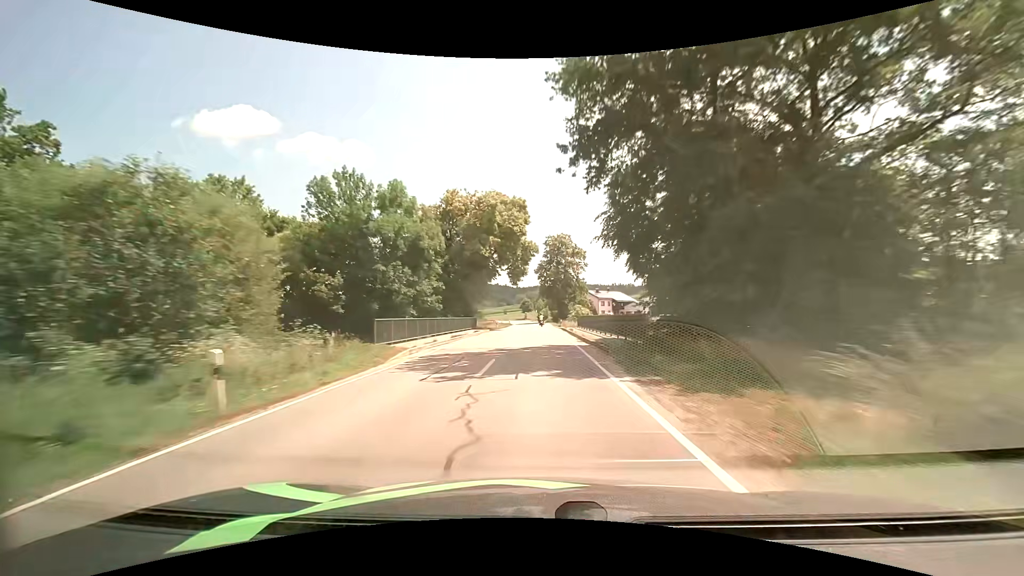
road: secondary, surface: asphalt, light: Day
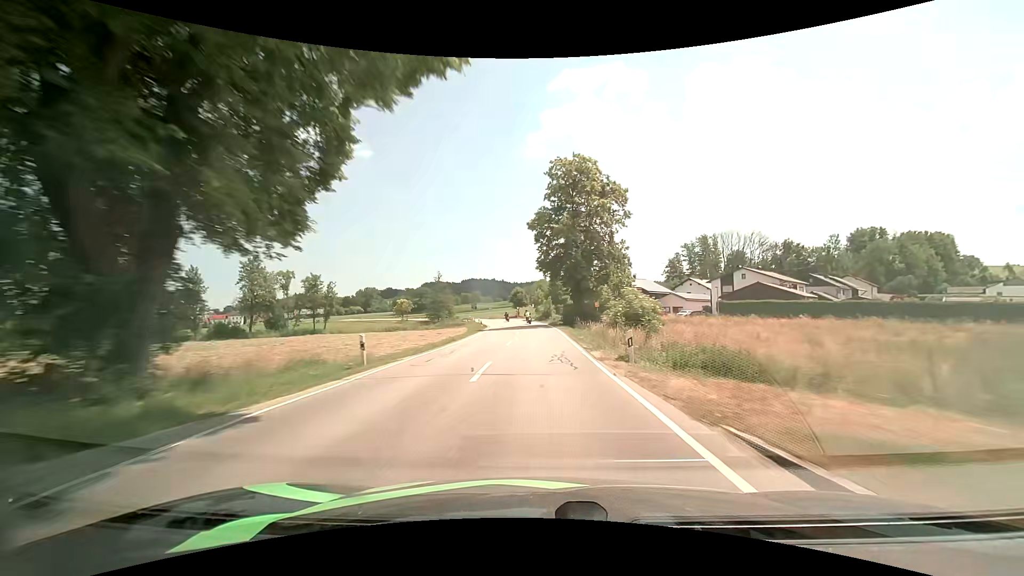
(+0.1, +44.9) m; +1°
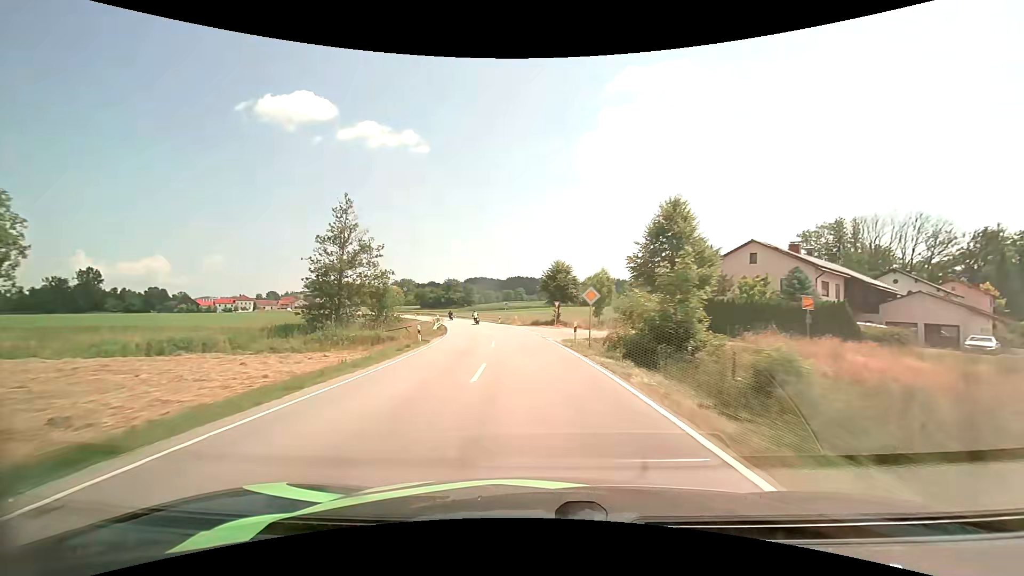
(-1.6, +57.0) m; -5°
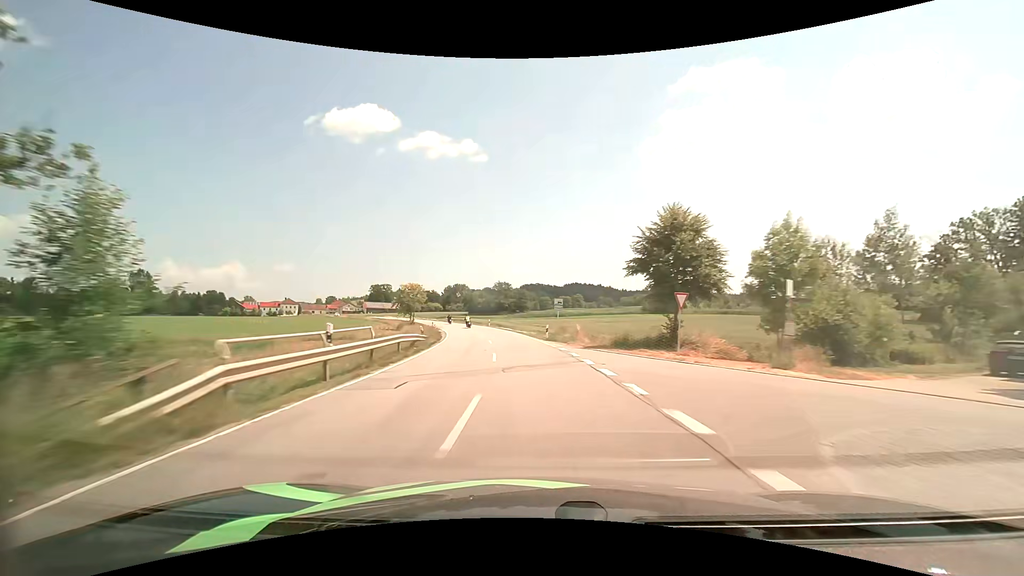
(-1.7, +28.3) m; -7°
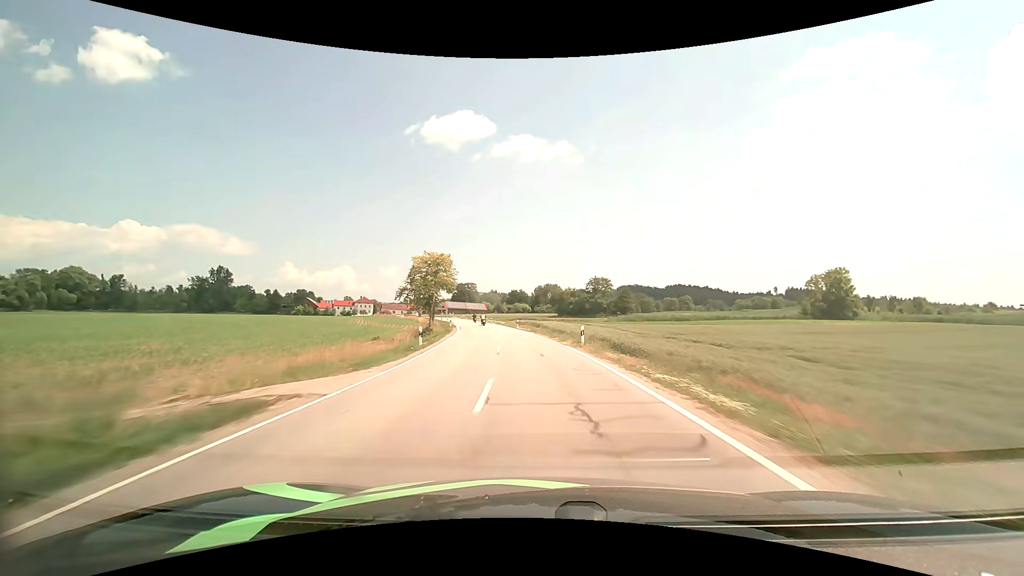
(-4.2, +42.9) m; -11°
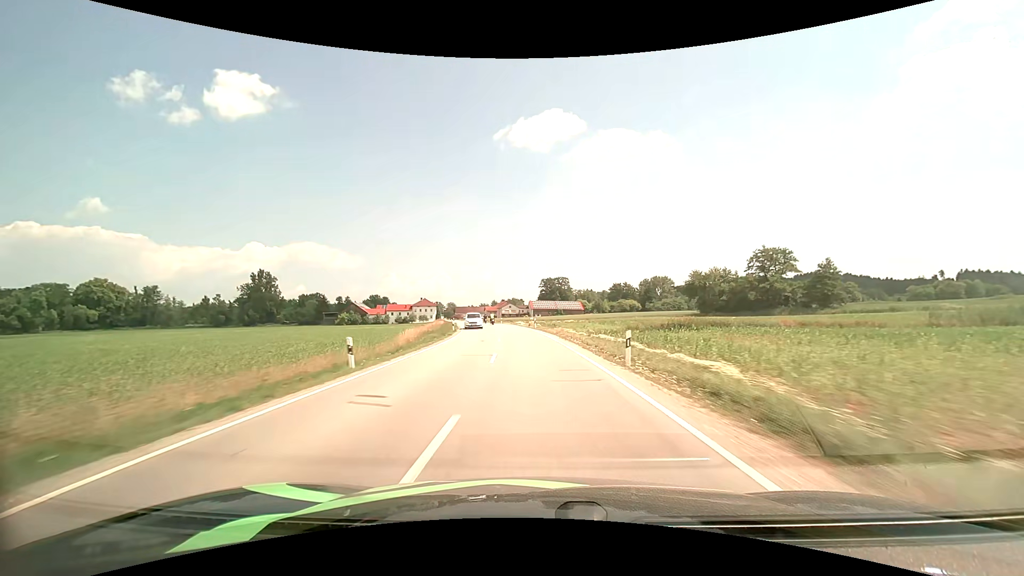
(-7.9, +72.2) m; -11°
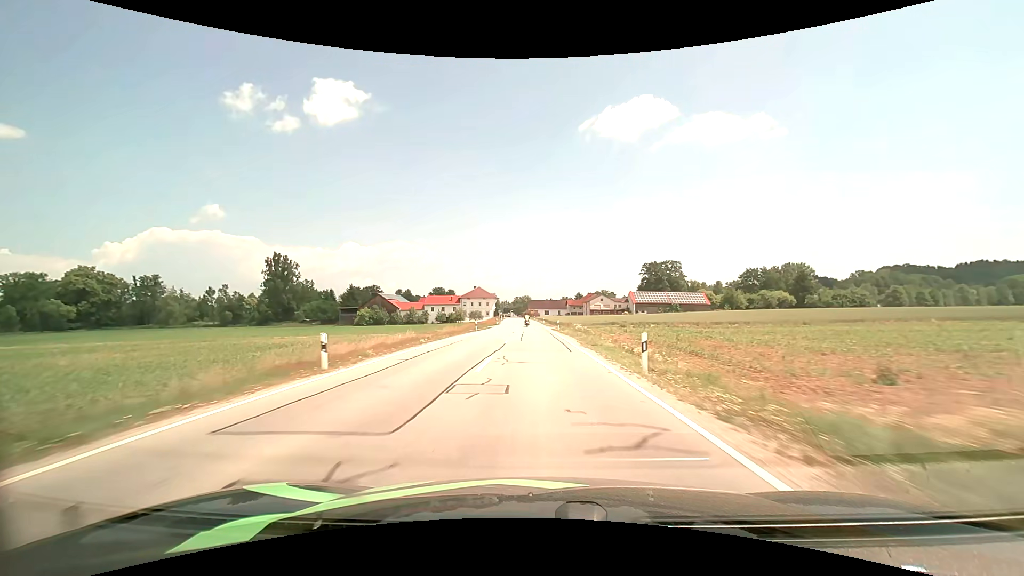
(-6.8, +70.9) m; -10°
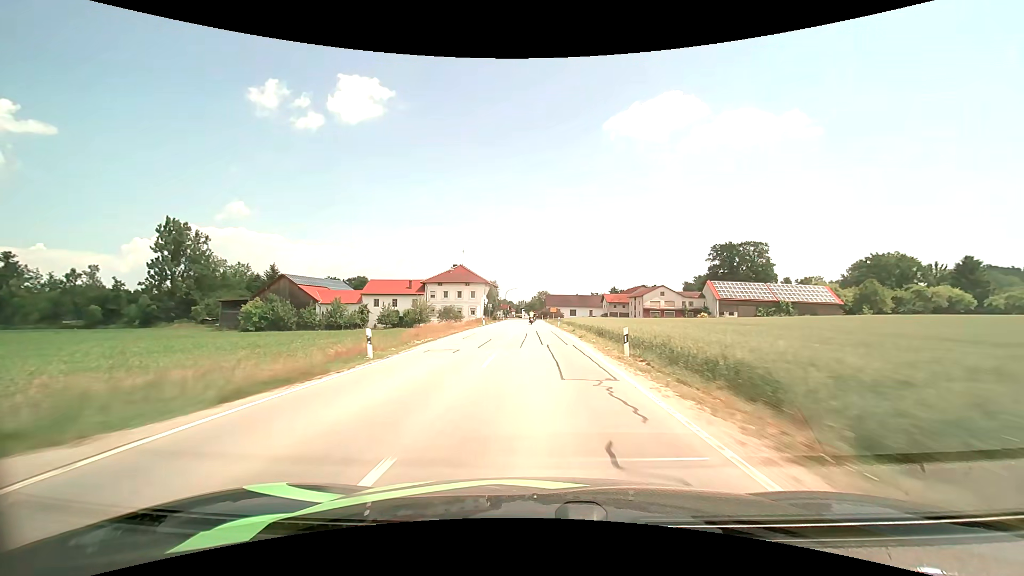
(-1.4, +67.3) m; -2°
(0, +10) (0, +20) (0, +30) (0, +40) (0, +50) (0, +60) (0, +70) (0, +80) (-1, +90) (-1, +100) m
